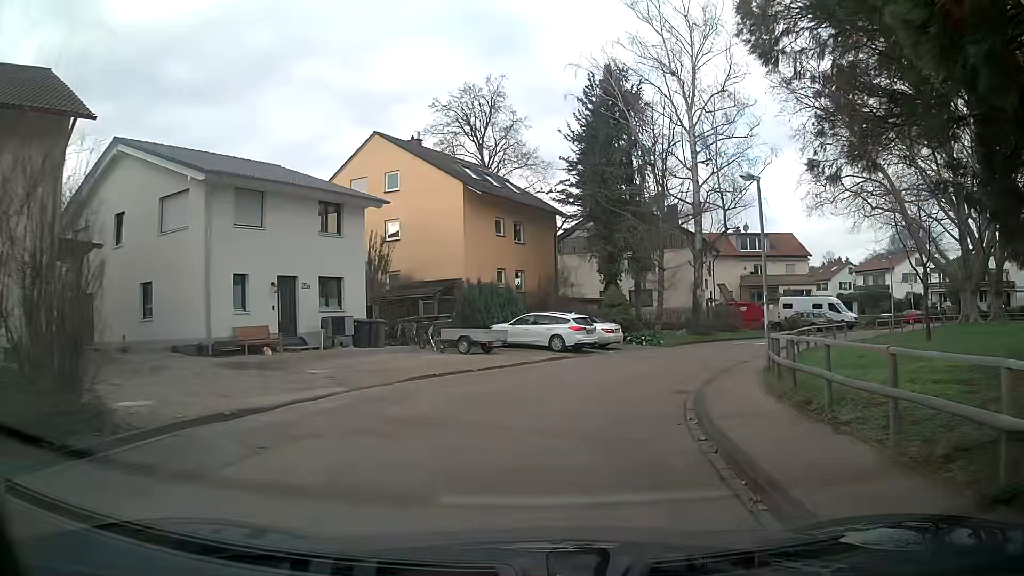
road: residential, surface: asphalt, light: Day
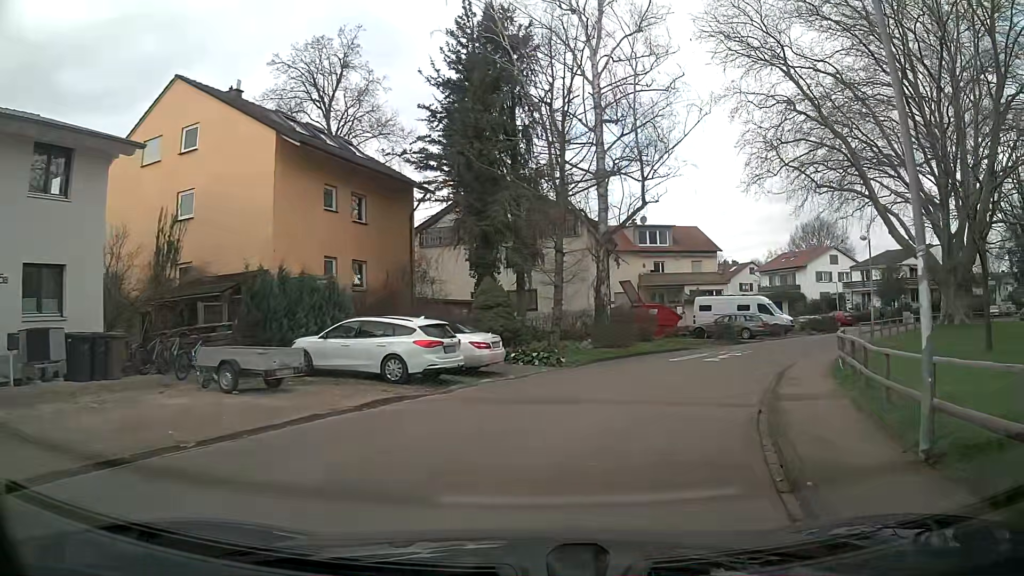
(+0.8, +10.6) m; +11°
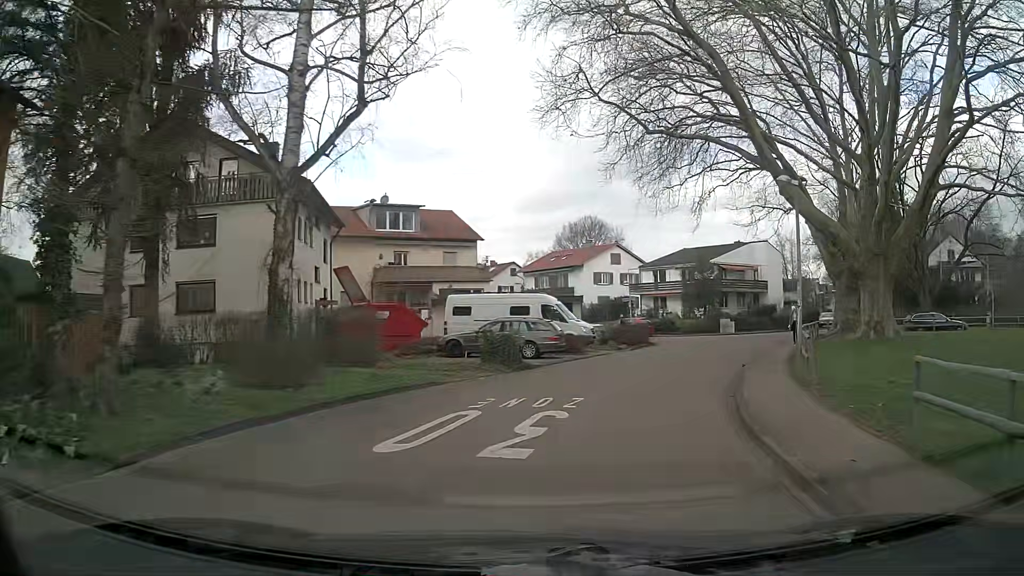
(+2.6, +14.1) m; +22°
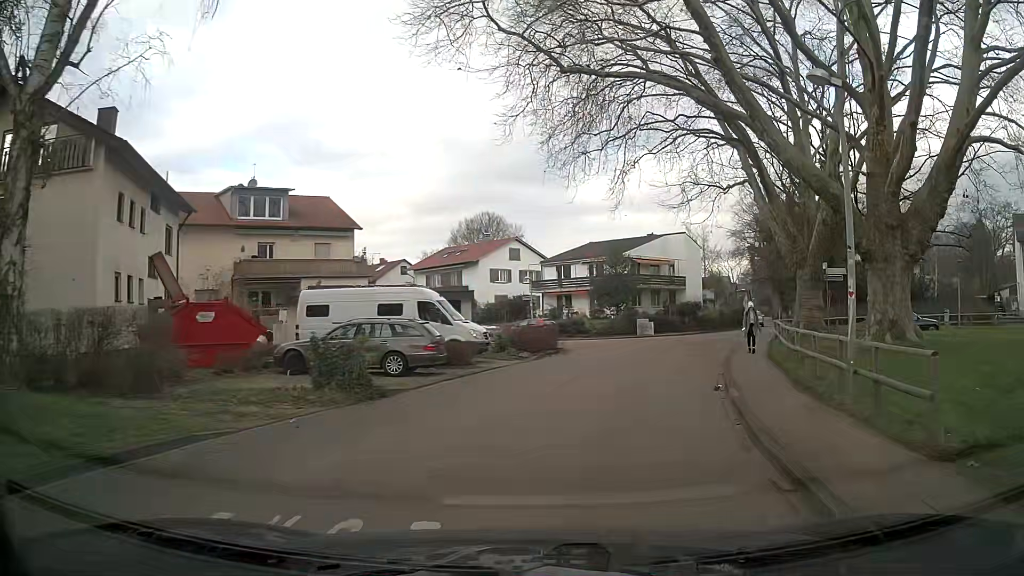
(+0.5, +7.2) m; +9°
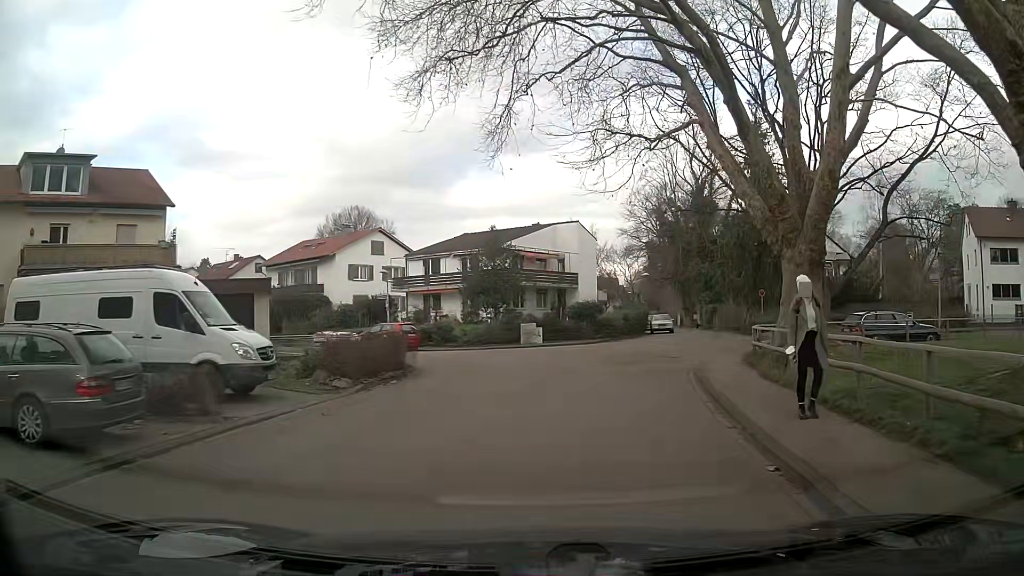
(+0.8, +10.1) m; +9°
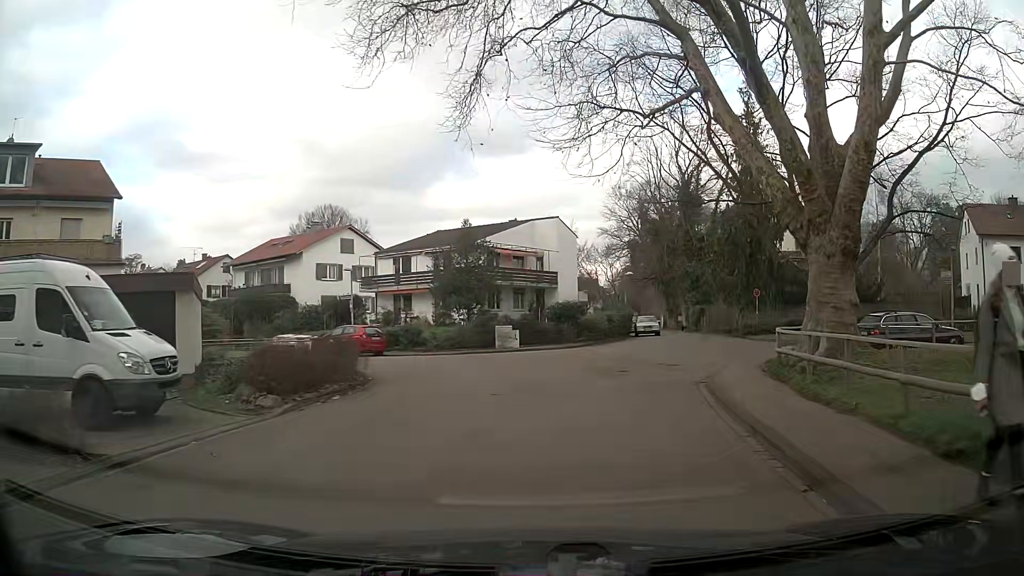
(0.0, +3.1) m; 0°
